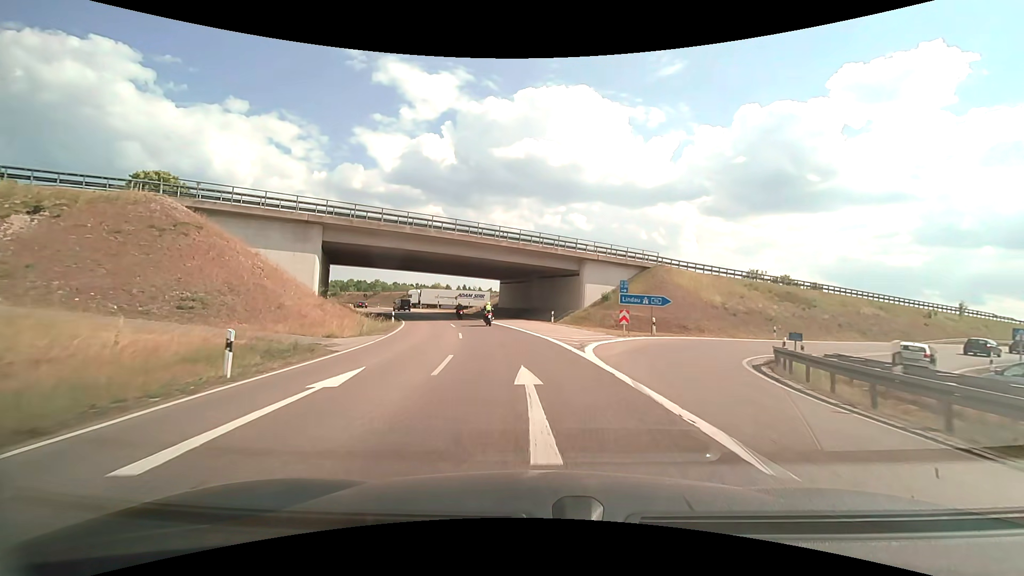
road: trunk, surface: asphalt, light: Day
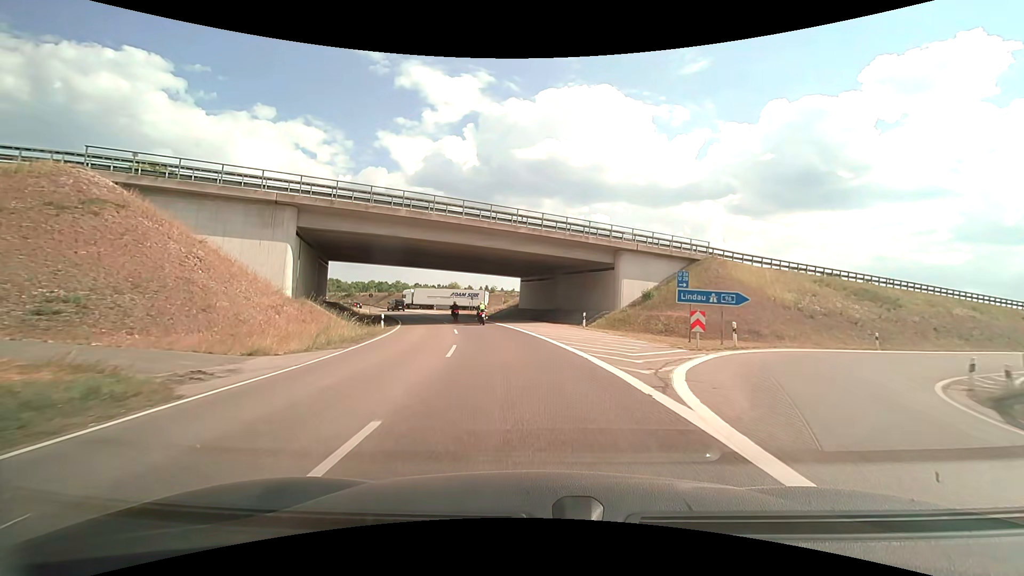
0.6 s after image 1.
(-0.2, +8.5) m; -3°
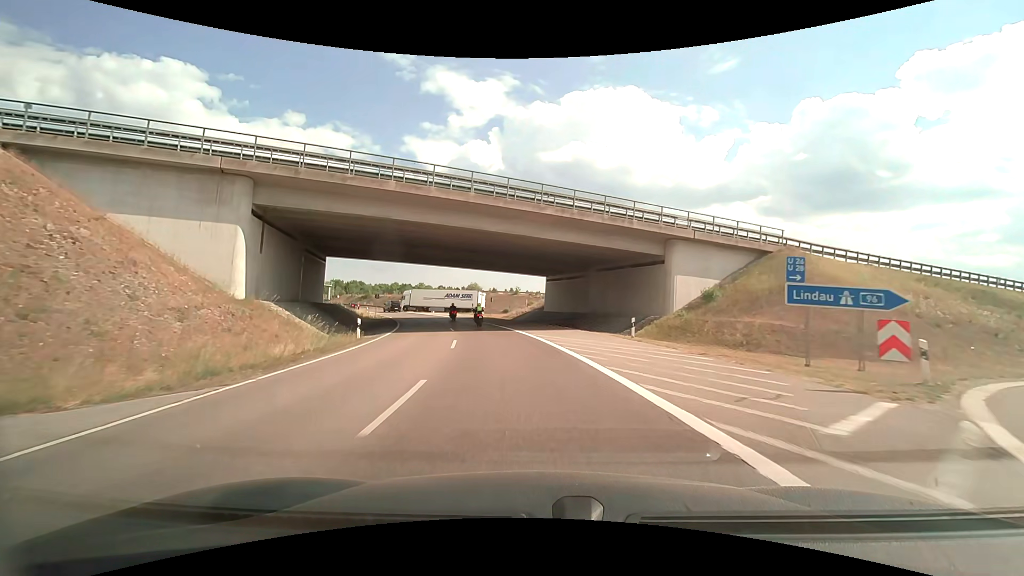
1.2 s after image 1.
(-0.2, +8.5) m; -3°
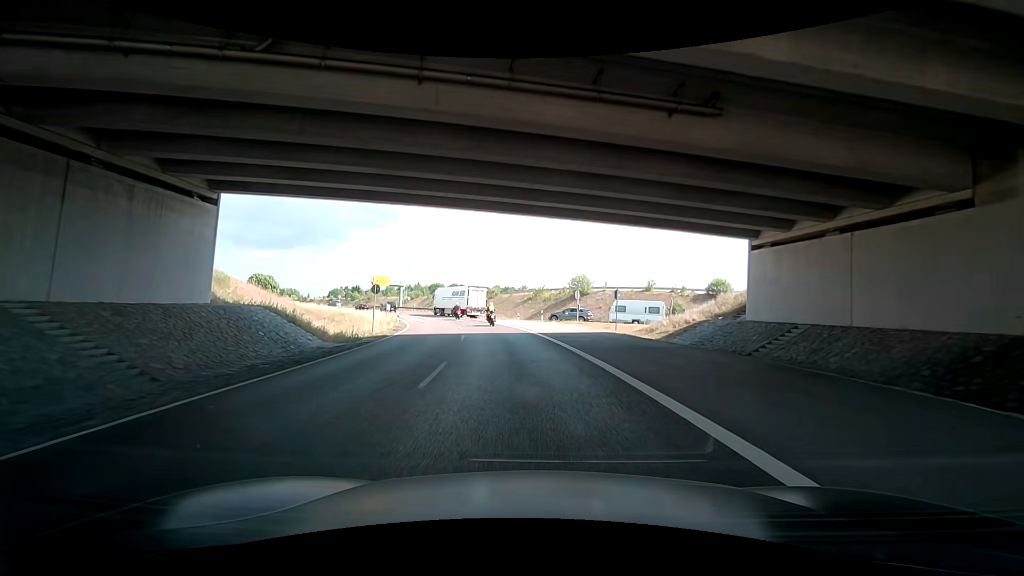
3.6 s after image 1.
(-3.5, +33.5) m; -9°
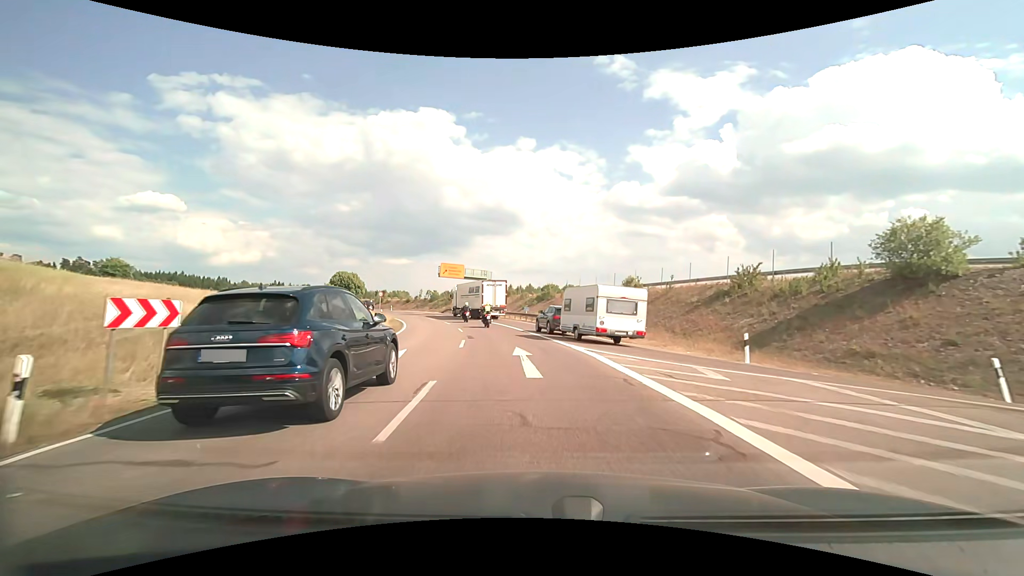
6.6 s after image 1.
(-5.5, +39.2) m; -17°
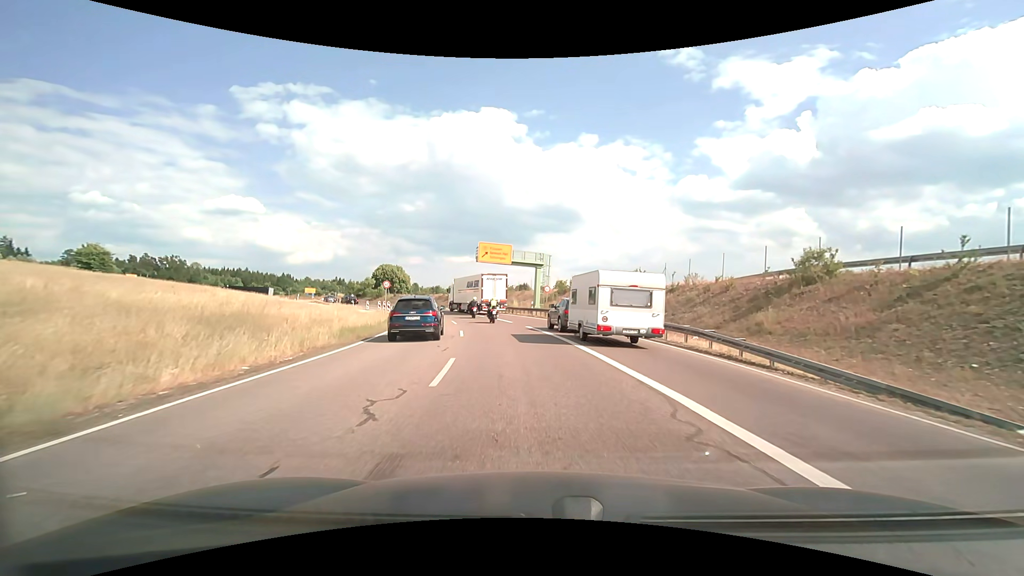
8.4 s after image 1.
(-1.4, +20.8) m; -7°
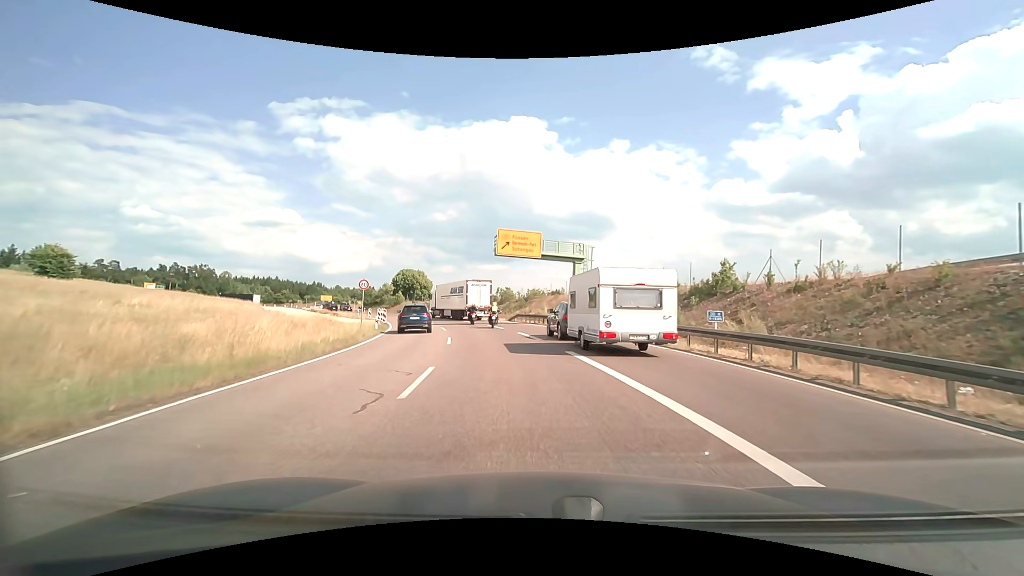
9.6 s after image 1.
(-0.4, +12.9) m; -4°
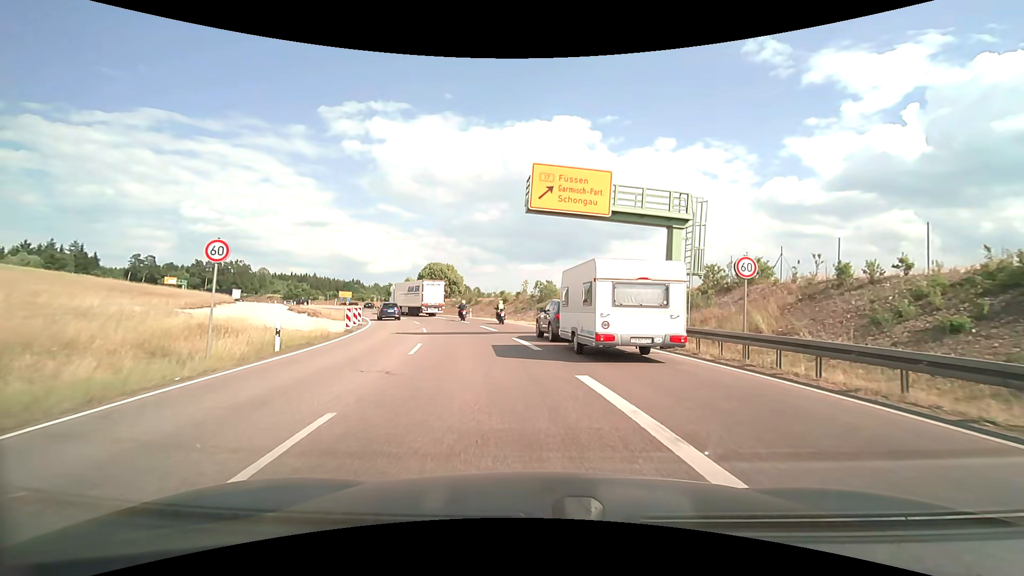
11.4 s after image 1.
(-0.9, +17.4) m; -5°
(0, +10) (0, +20) (-1, +30) (-3, +40) (-6, +49) (-10, +59) (-14, +68) (-19, +77) (-24, +85) (-29, +93) m
